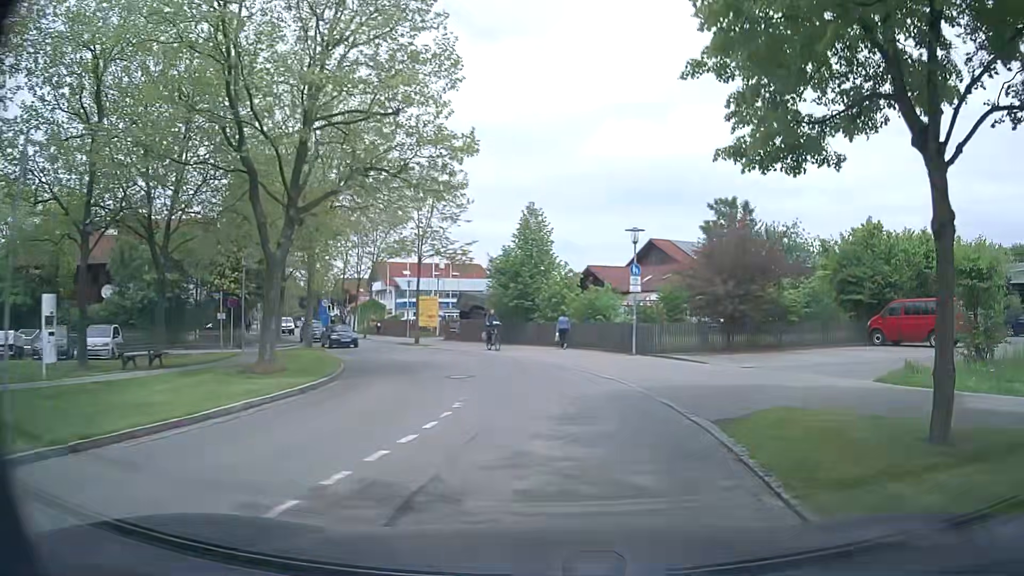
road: residential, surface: asphalt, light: Day
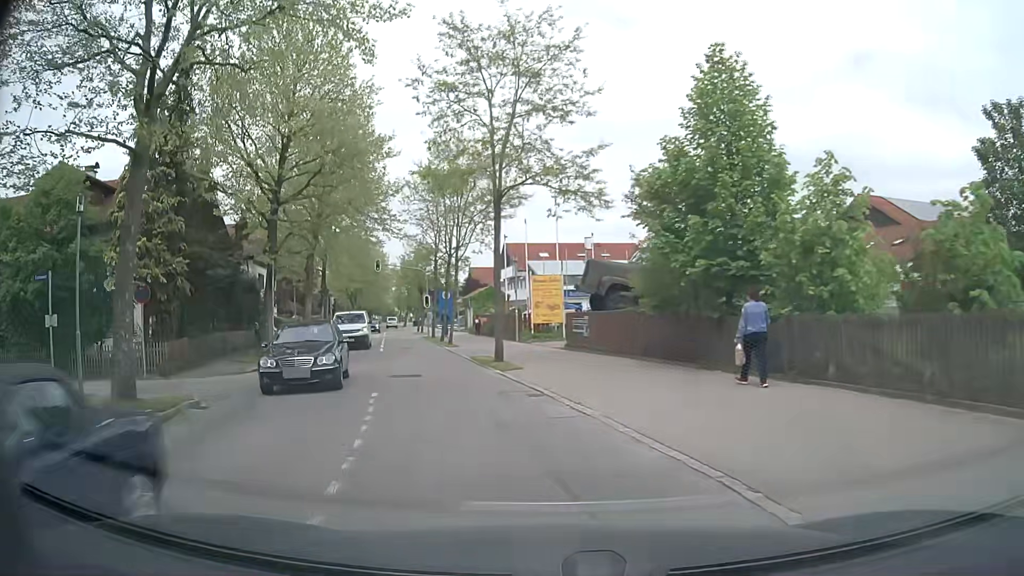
(-1.2, +20.4) m; -14°
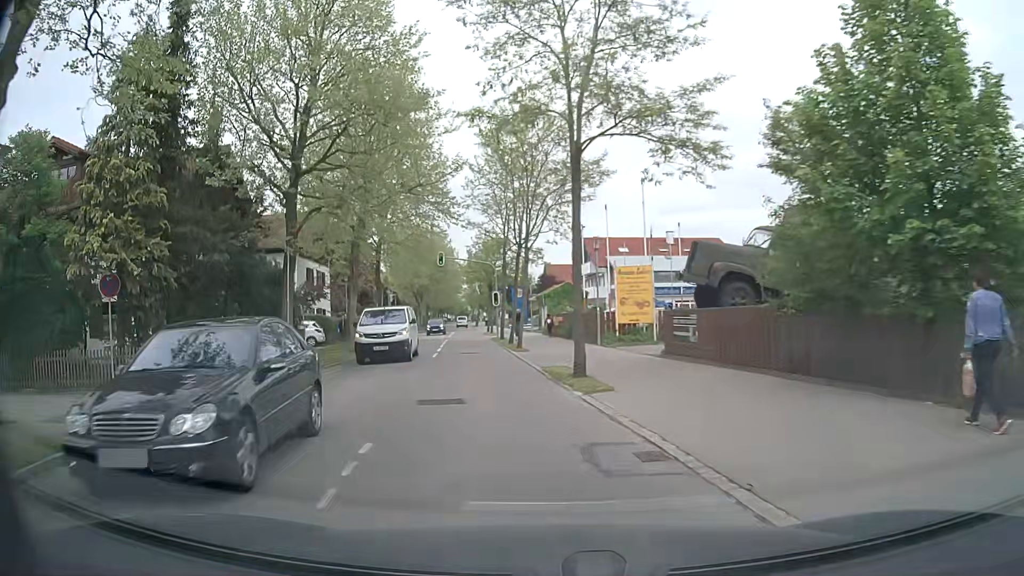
(-0.3, +5.5) m; -6°
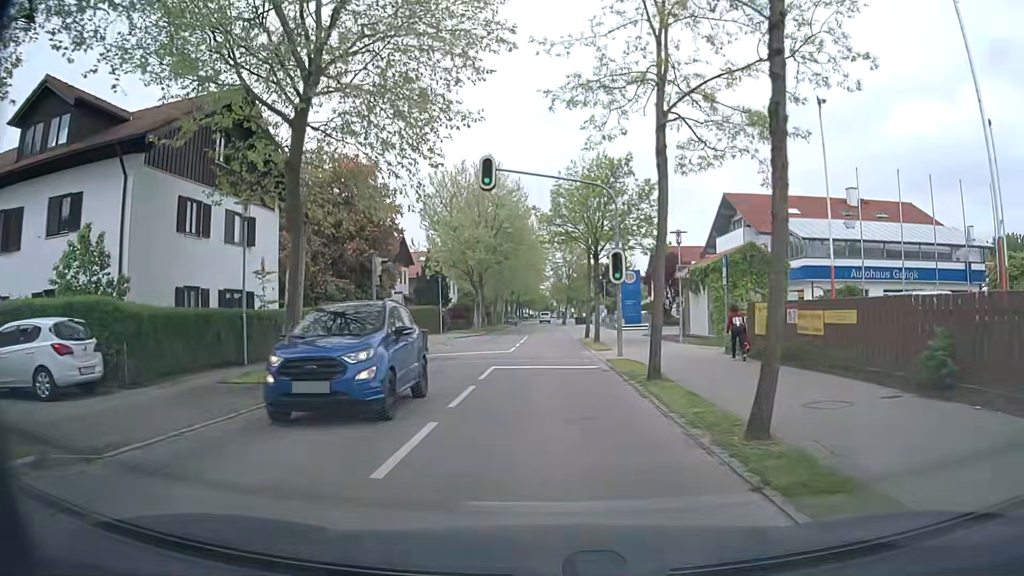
(-3.0, +28.4) m; -7°
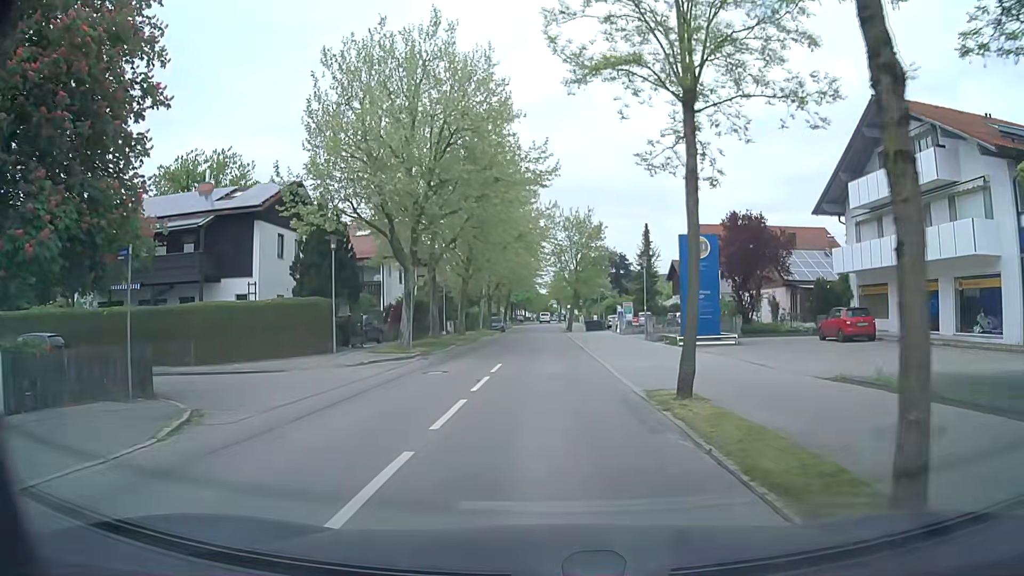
(0.0, +26.5) m; +1°
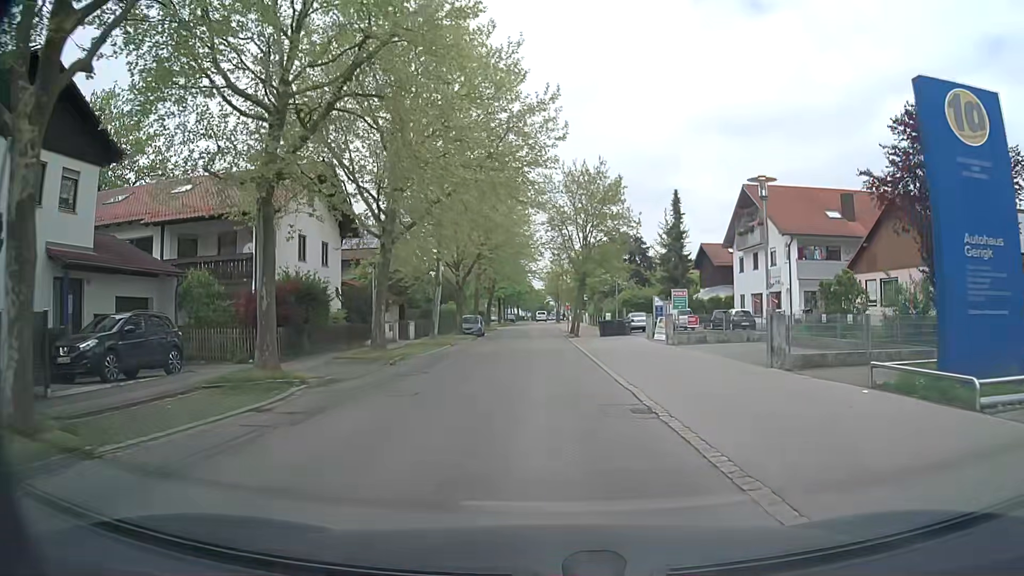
(-0.1, +21.5) m; 0°
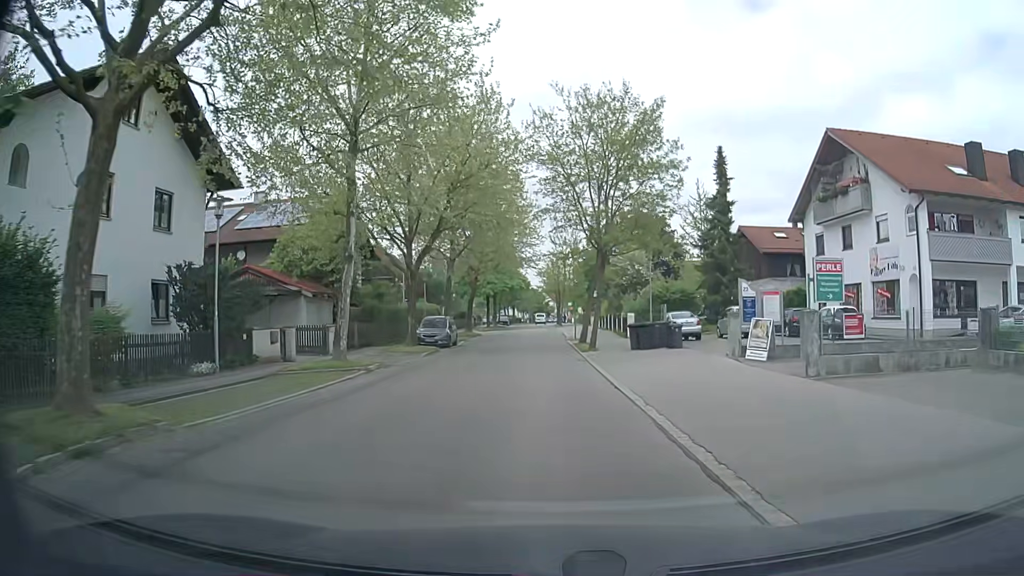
(-0.1, +16.5) m; 0°
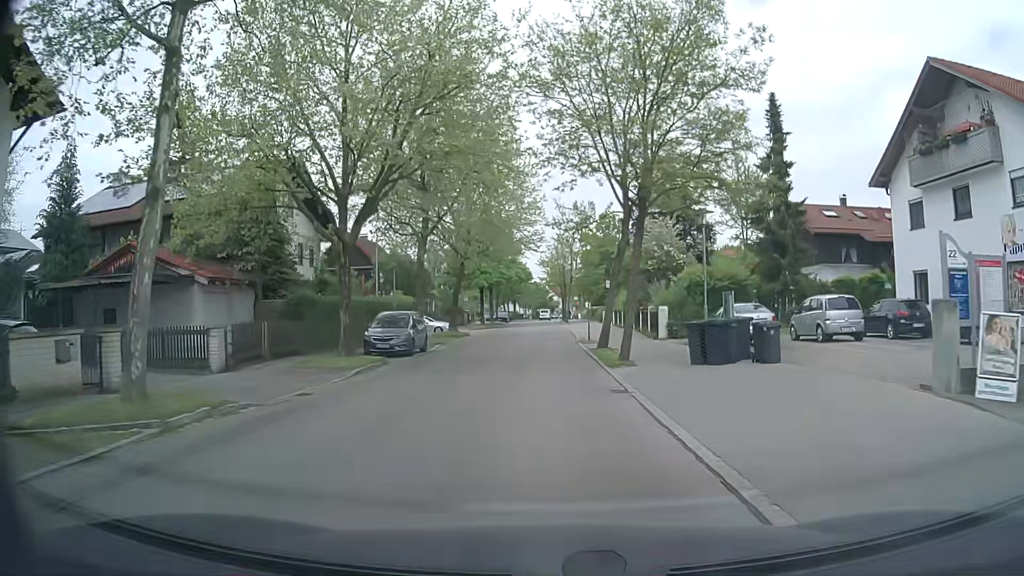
(-0.2, +10.8) m; 0°
(0, +10) (0, +20) (0, +30) (-1, +40) (-1, +50) (-1, +60) (-1, +70) (-1, +80) (-1, +90) (-1, +100) m
